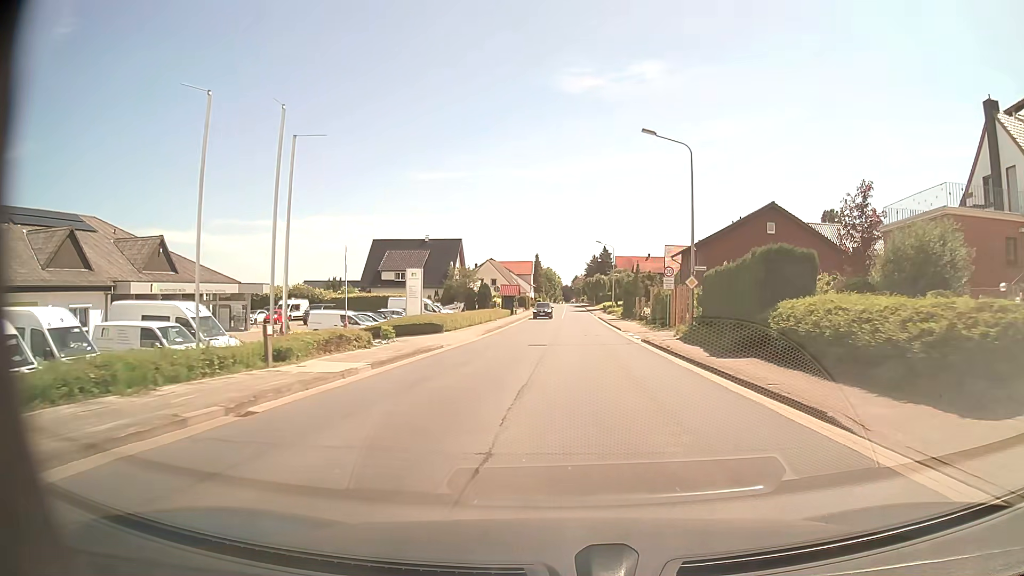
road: tertiary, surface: asphalt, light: Day
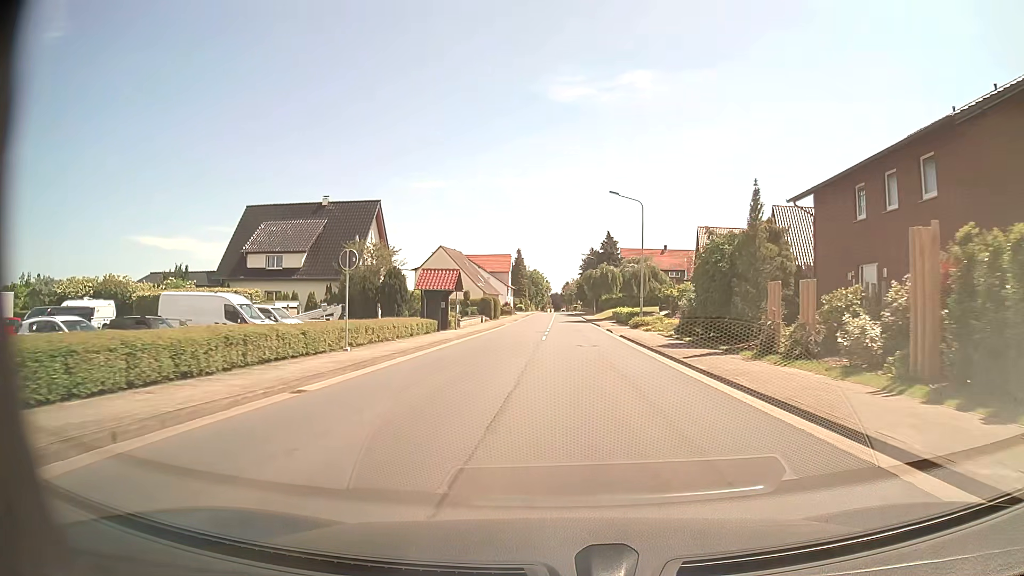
(+0.8, +38.7) m; +1°
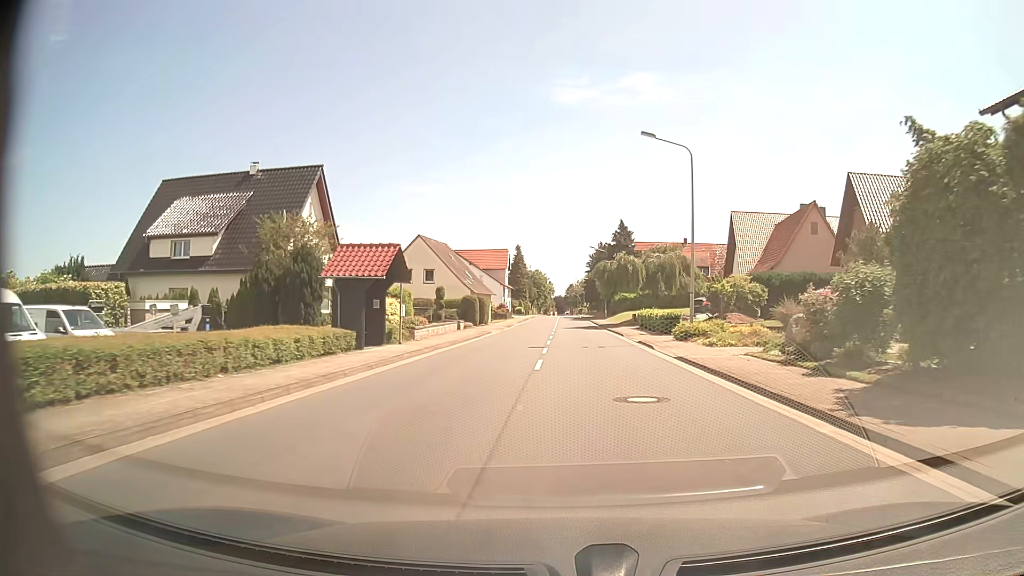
(0.0, +15.4) m; 0°
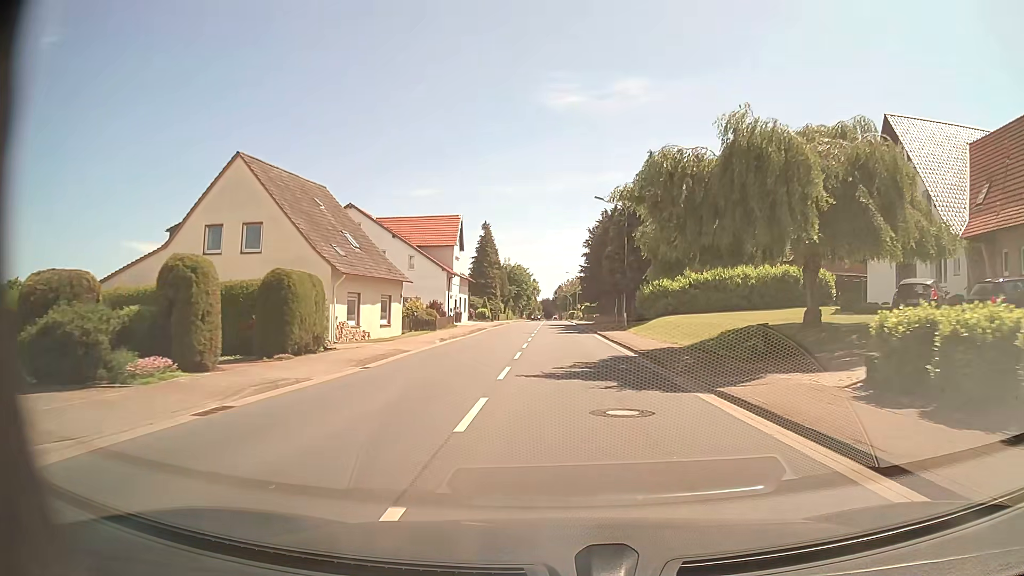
(+0.9, +38.4) m; +1°
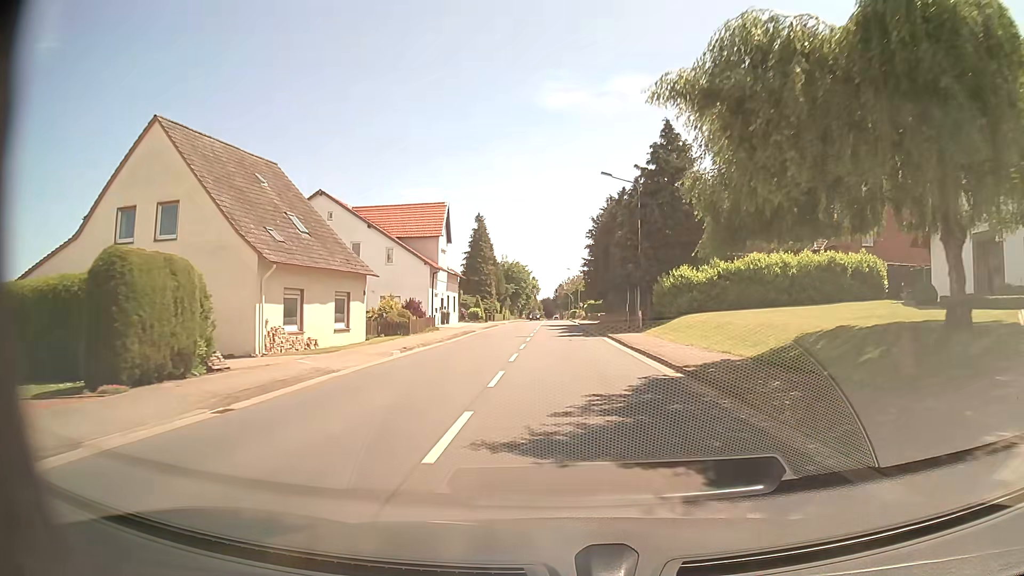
(0.0, +7.7) m; 0°
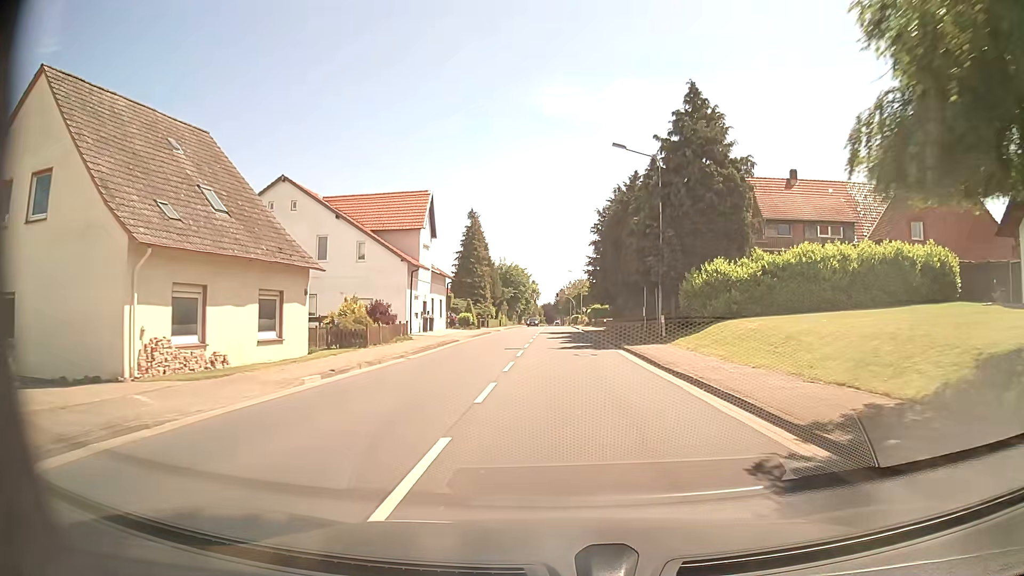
(0.0, +7.7) m; -1°
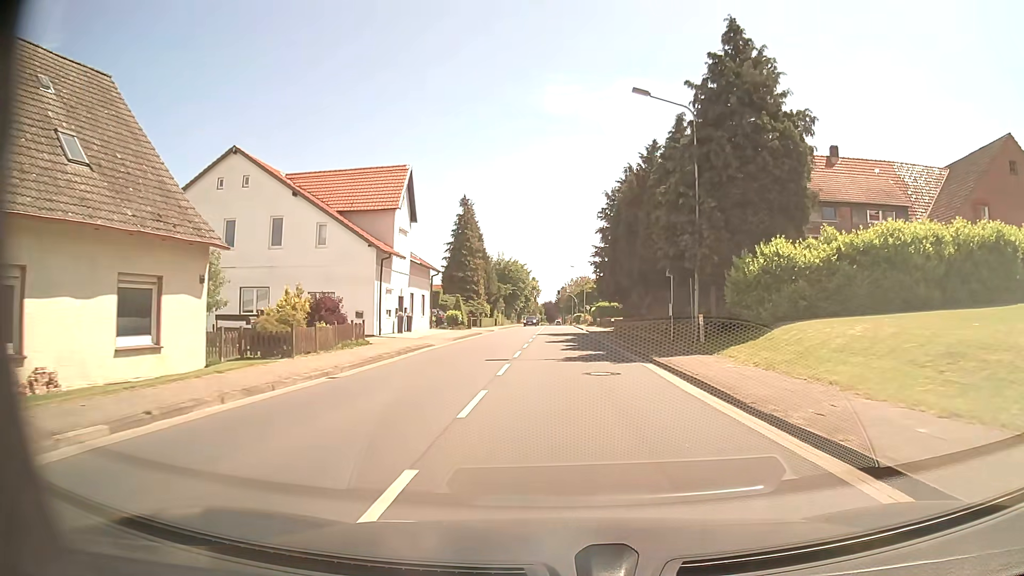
(+0.1, +7.7) m; 0°
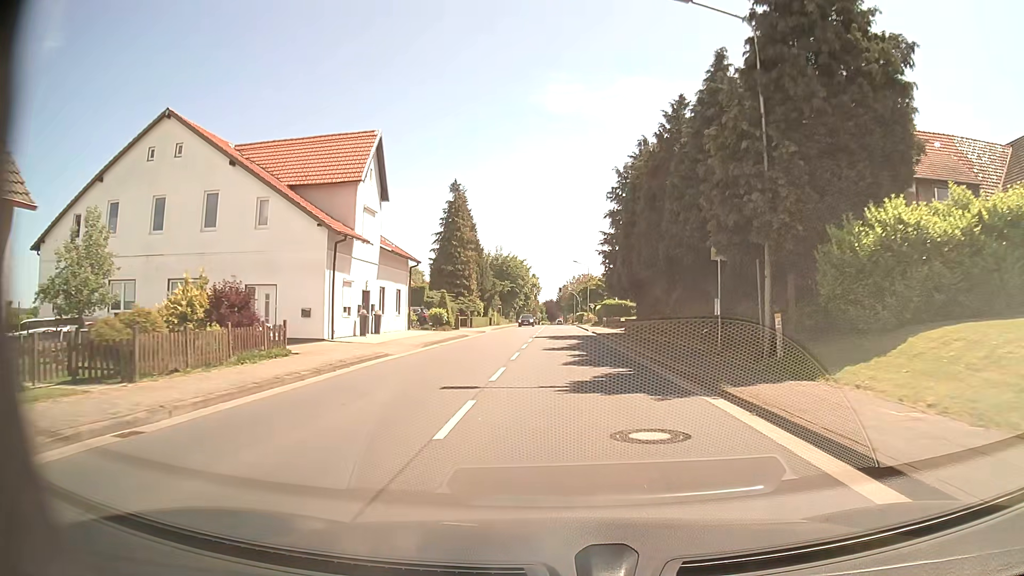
(0.0, +7.7) m; 0°
(0, +10) (0, +20) (0, +30) (0, +40) (0, +50) (0, +60) (0, +70) (0, +80) (0, +90) (0, +100) m
